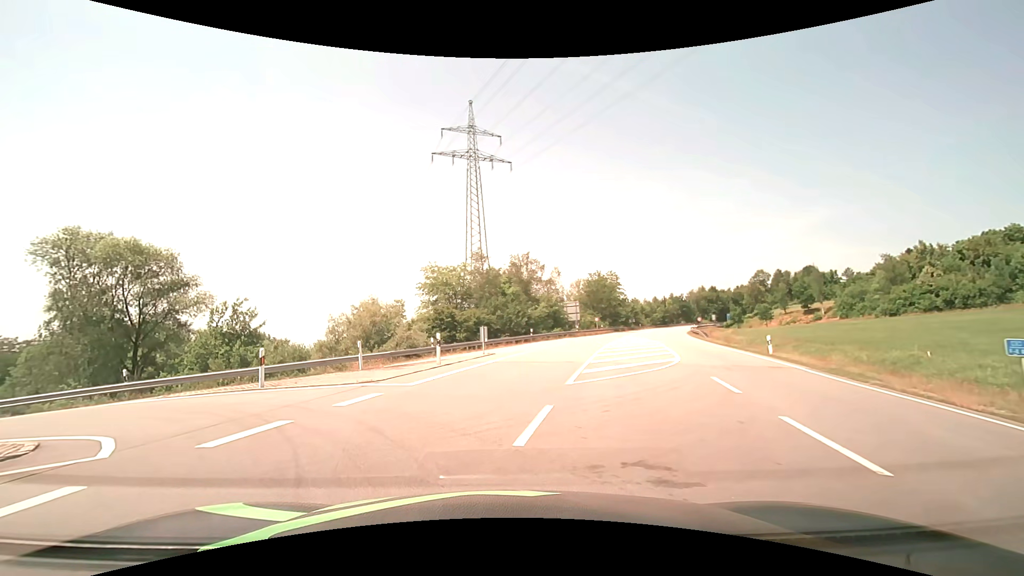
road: primary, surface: asphalt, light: Day
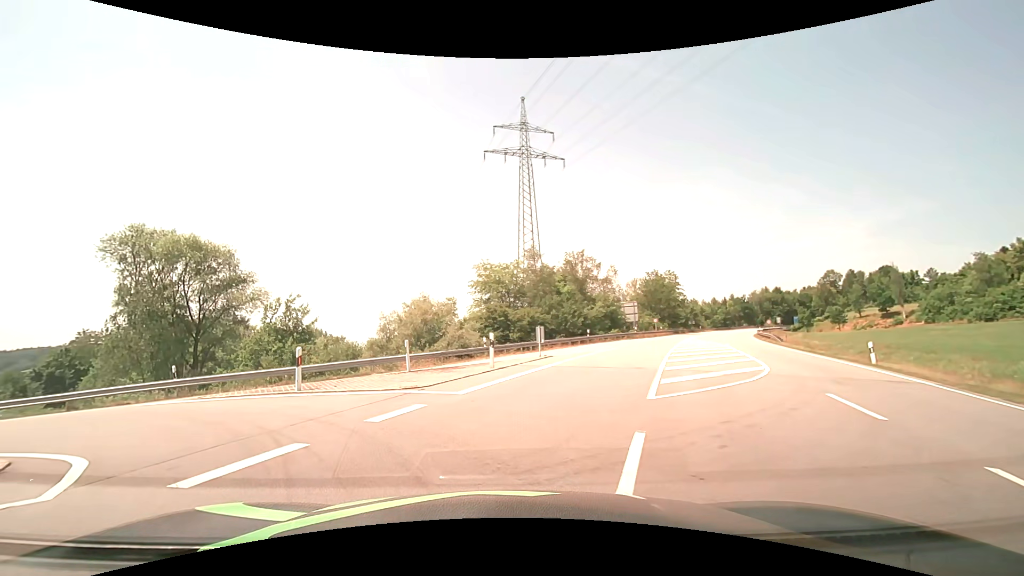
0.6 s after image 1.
(-0.1, +2.0) m; -7°
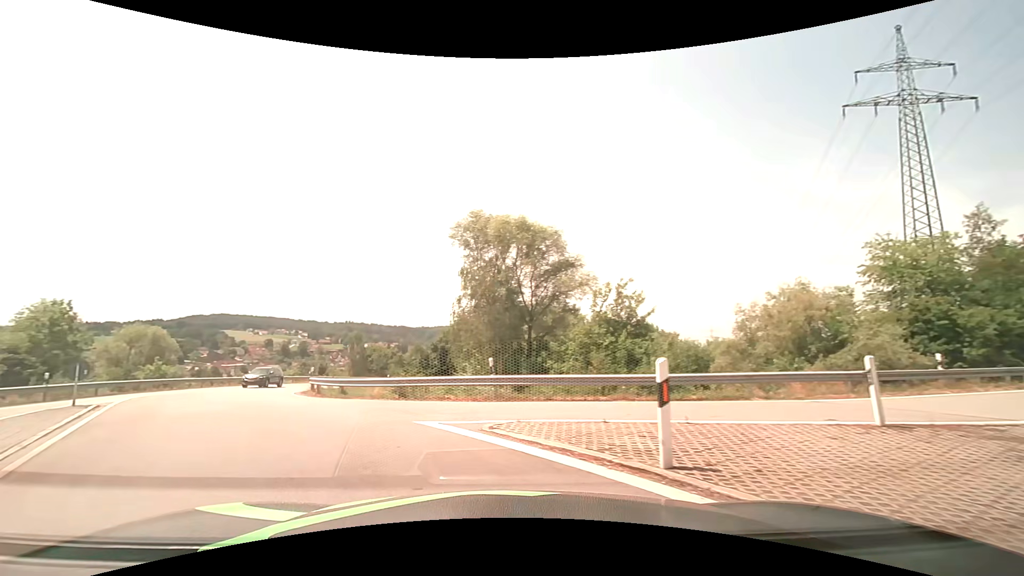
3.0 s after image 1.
(-2.3, +8.4) m; -34°
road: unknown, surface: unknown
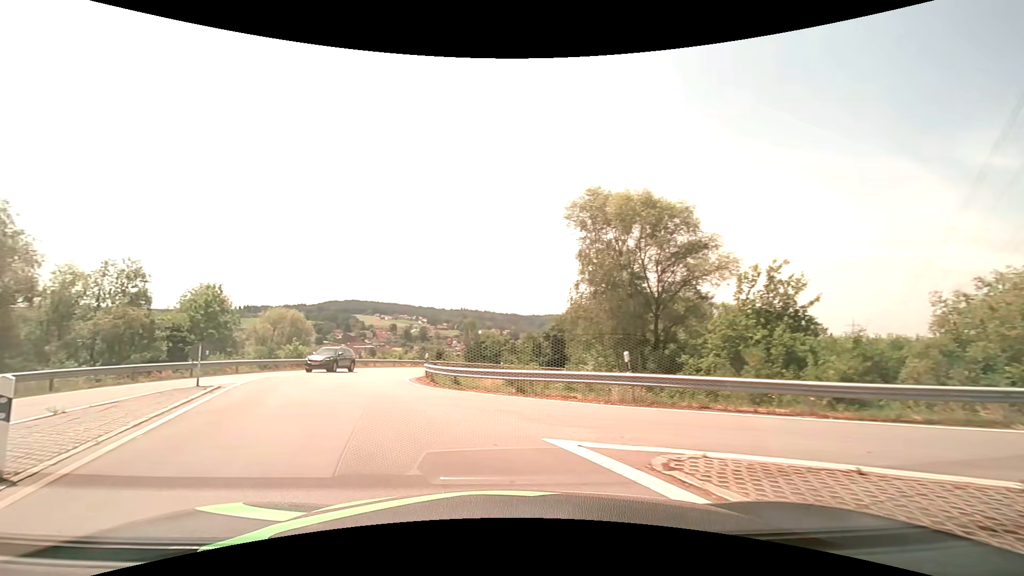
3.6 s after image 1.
(-0.3, +2.7) m; -12°
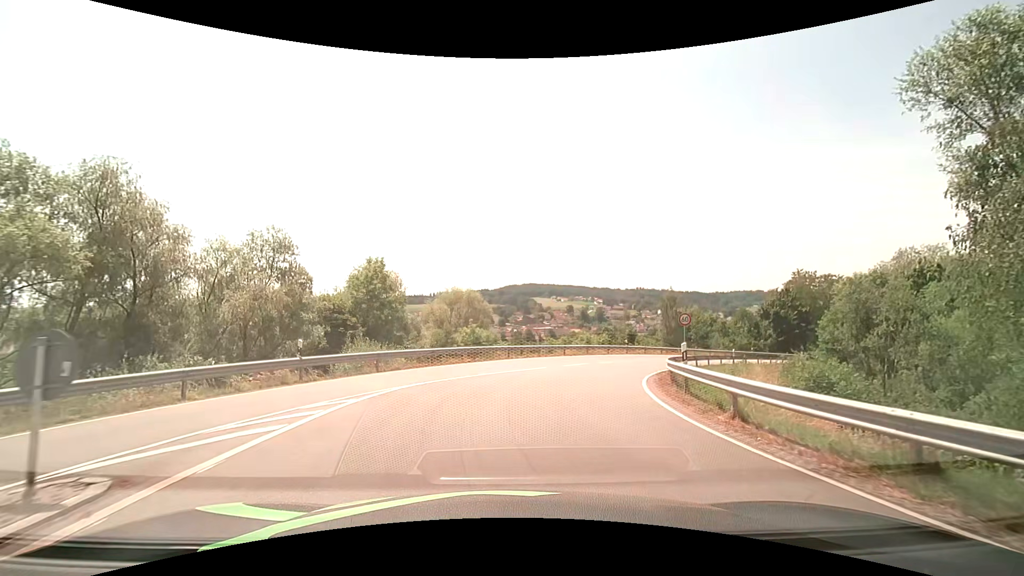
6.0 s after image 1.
(-3.6, +13.0) m; -20°
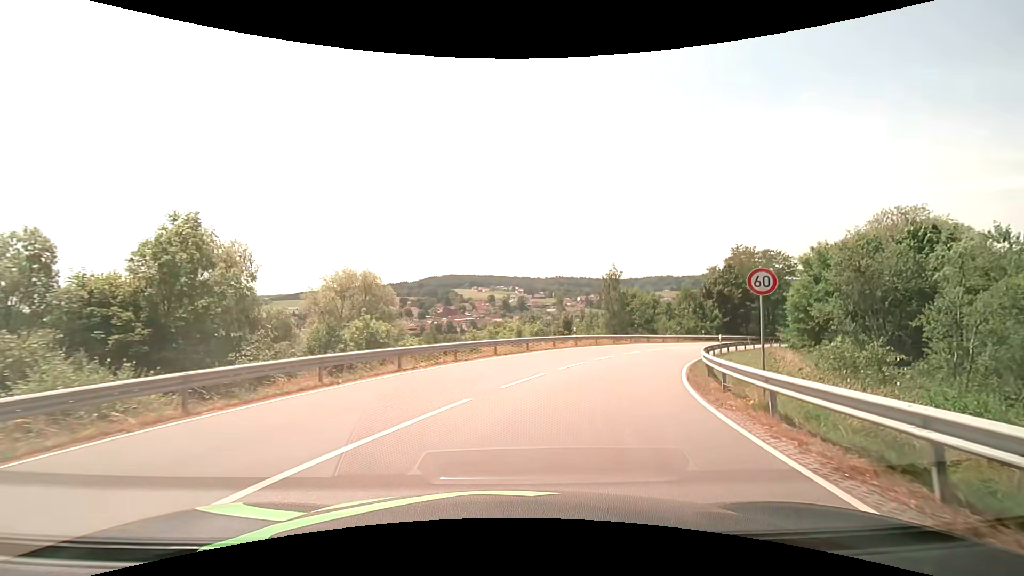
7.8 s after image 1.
(+0.7, +13.4) m; +9°
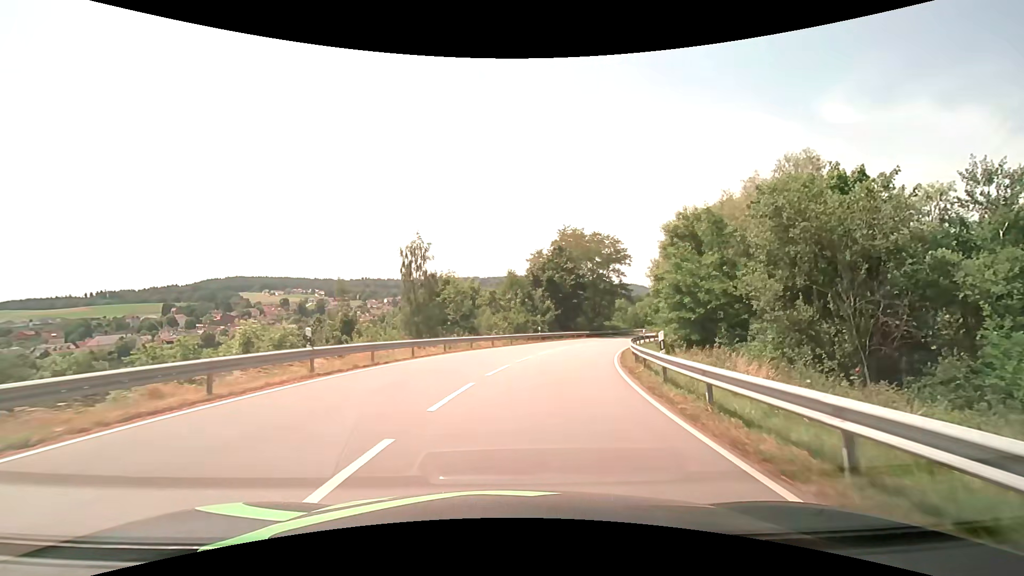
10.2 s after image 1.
(+4.2, +20.8) m; +22°
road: secondary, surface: asphalt
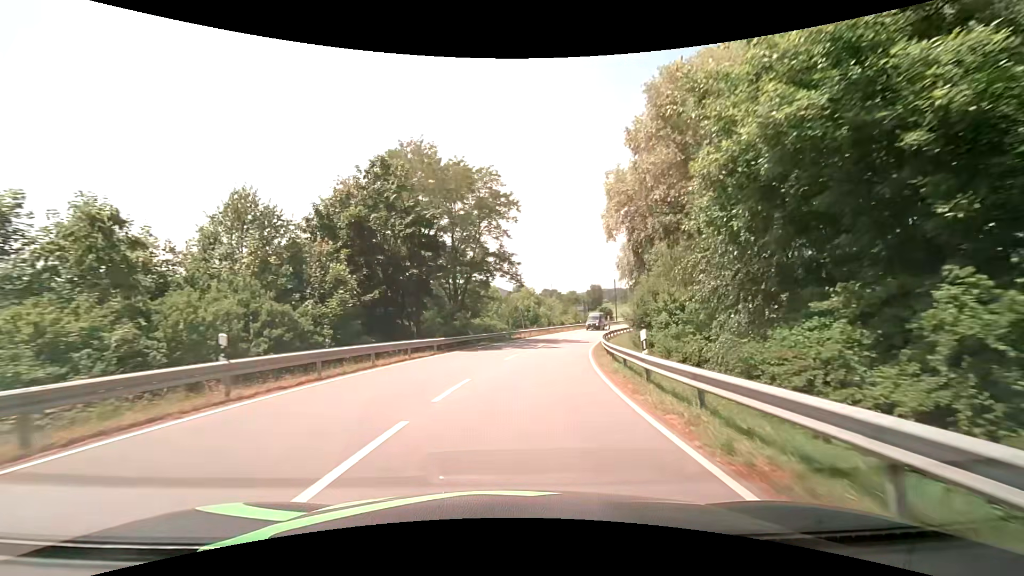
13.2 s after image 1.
(+5.1, +33.9) m; +16°
(0, +10) (+1, +20) (+3, +30) (+5, +40) (+7, +49) (+10, +59) (+13, +68) (+16, +78) (+20, +87) (+24, +96) m
